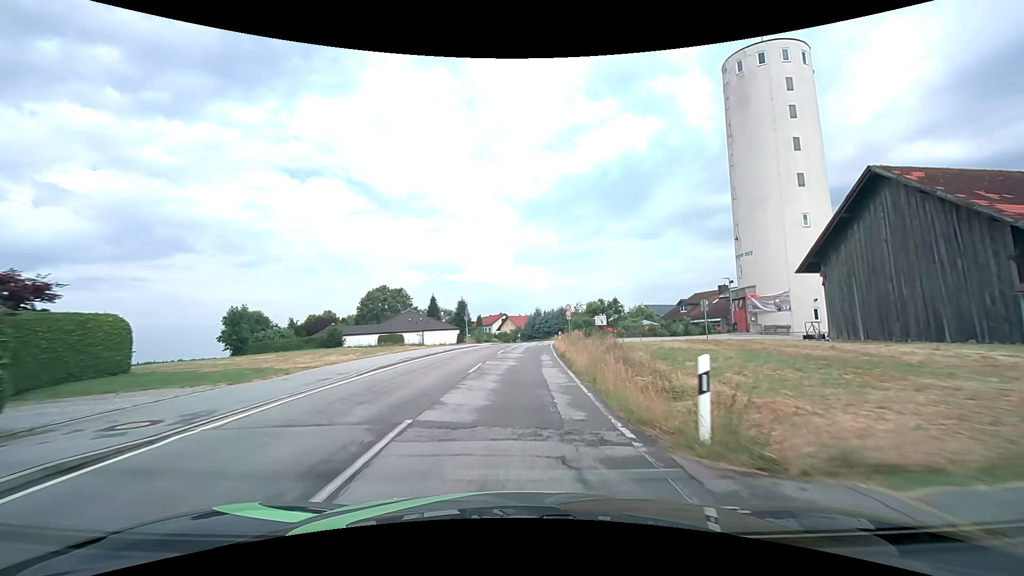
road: tertiary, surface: asphalt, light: Day
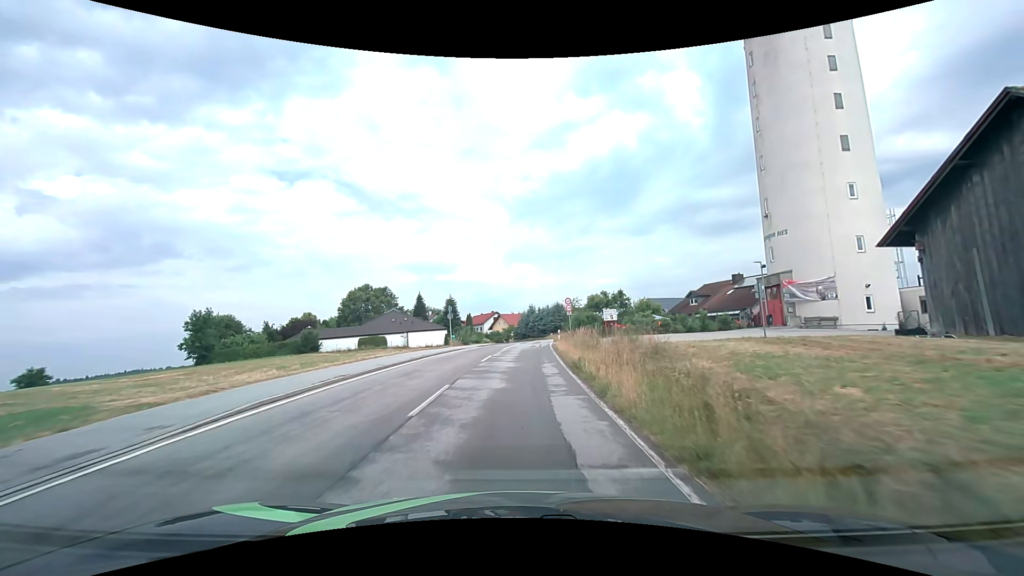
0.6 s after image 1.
(+0.1, +7.5) m; +1°
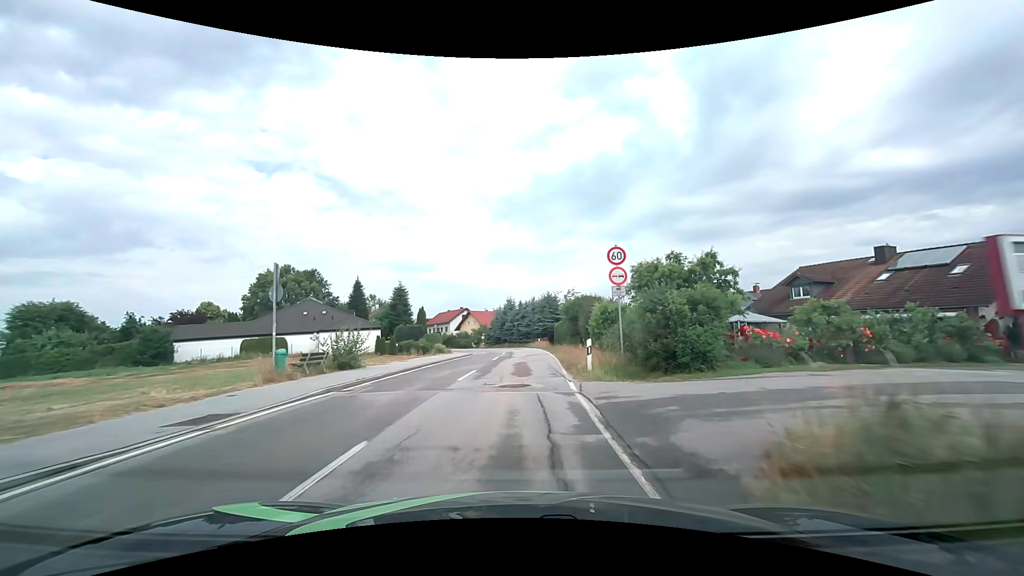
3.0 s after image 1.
(+0.5, +29.8) m; +2°
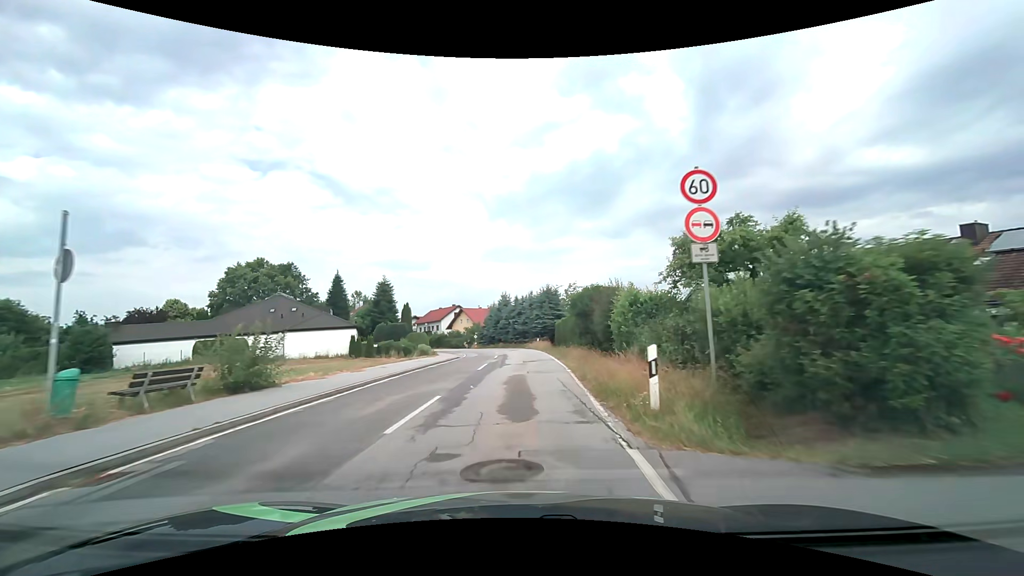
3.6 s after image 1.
(0.0, +7.4) m; 0°
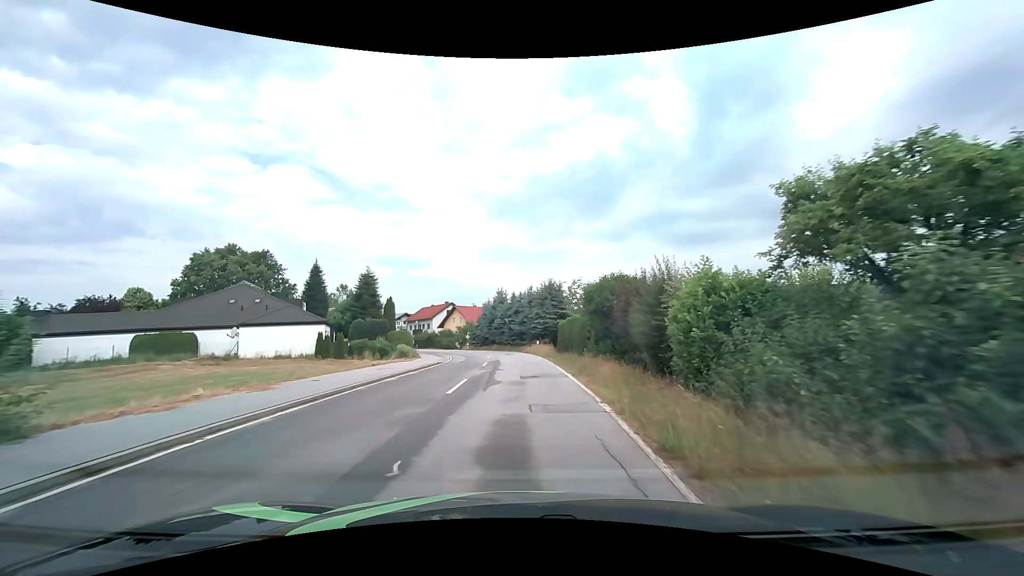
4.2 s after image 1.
(0.0, +7.4) m; +1°
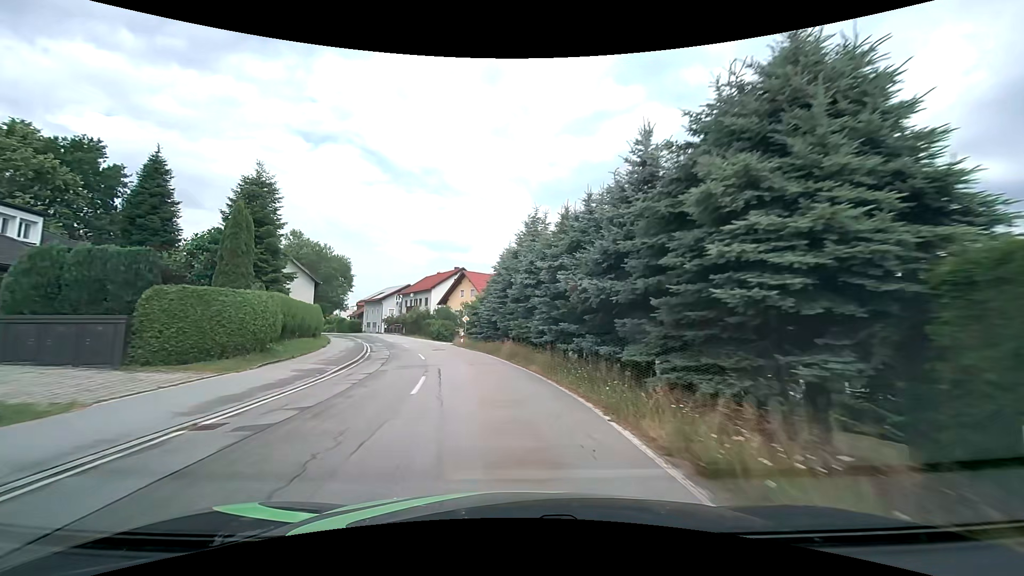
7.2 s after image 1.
(-0.8, +37.8) m; -4°
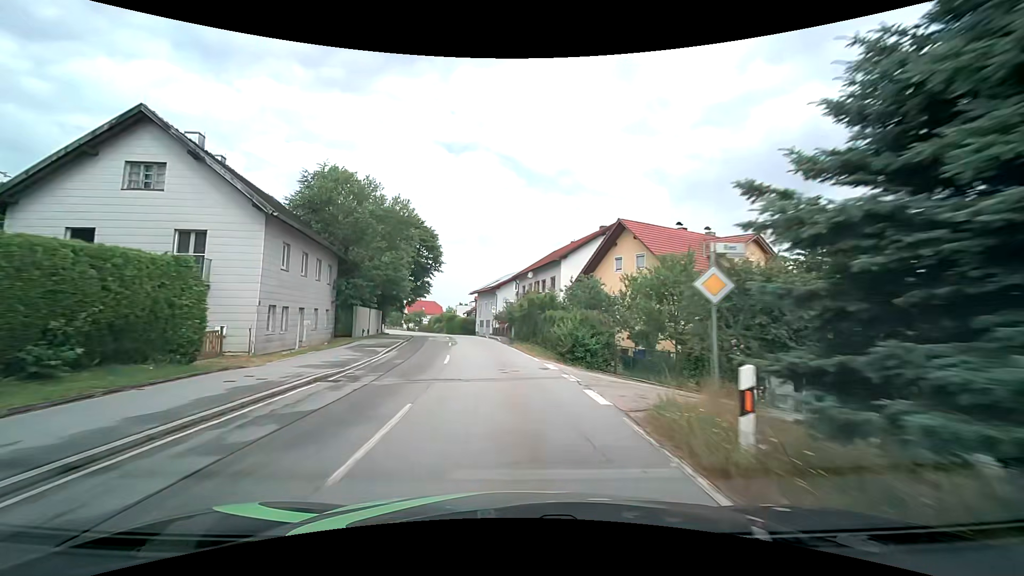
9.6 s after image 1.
(-4.4, +30.5) m; -16°
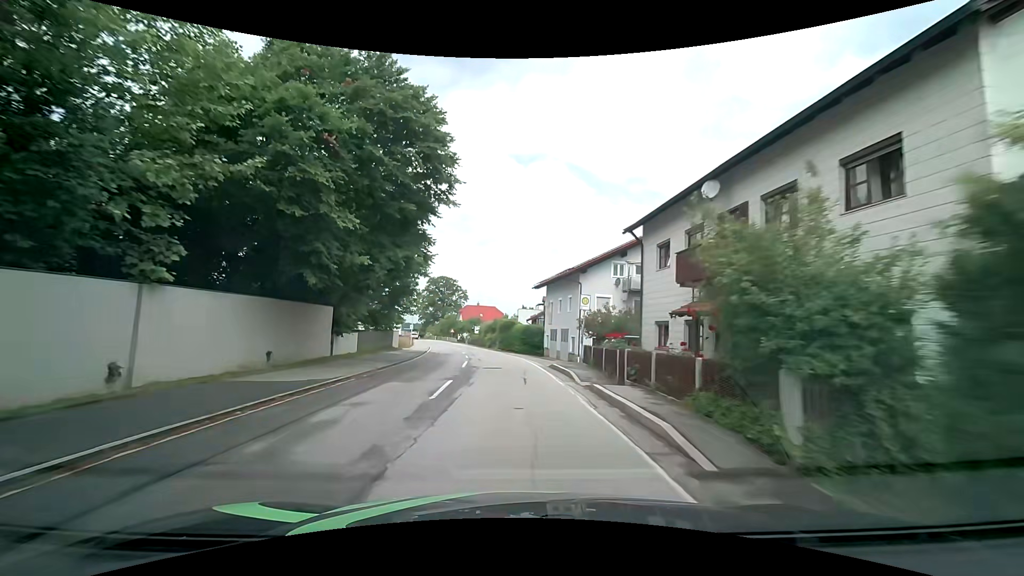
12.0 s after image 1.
(-2.2, +31.0) m; -8°
(0, +10) (0, +20) (-1, +30) (-2, +40) (-3, +50) (-4, +60) (-6, +70) (-8, +79) (-11, +89) (-13, +99) m
